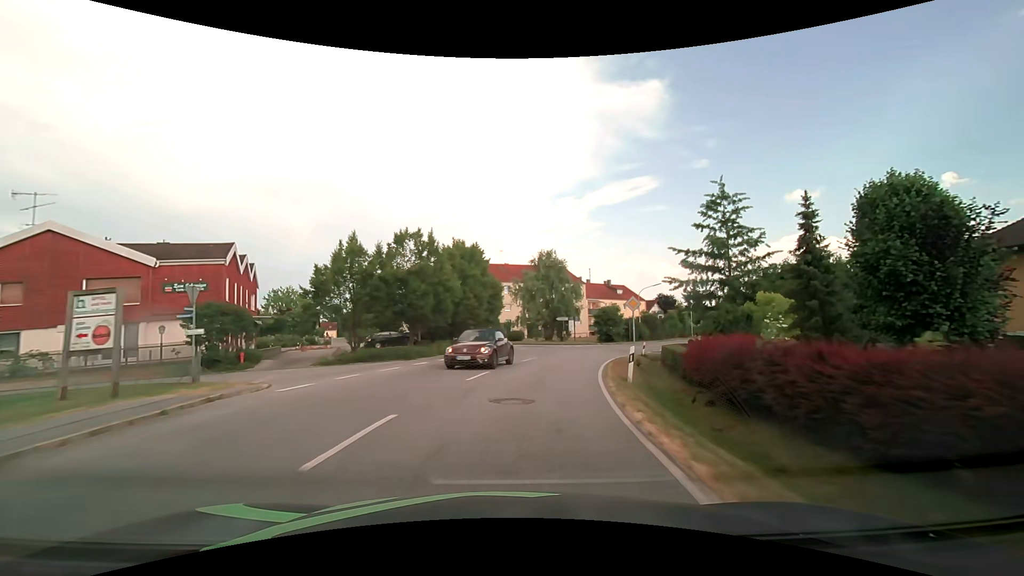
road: secondary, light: Day
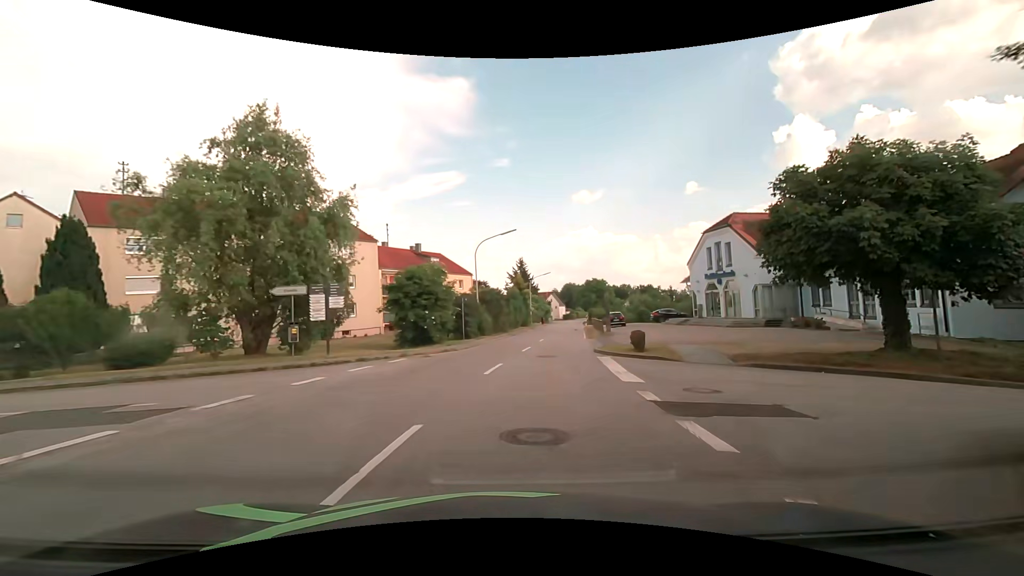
(+6.0, +35.8) m; +21°
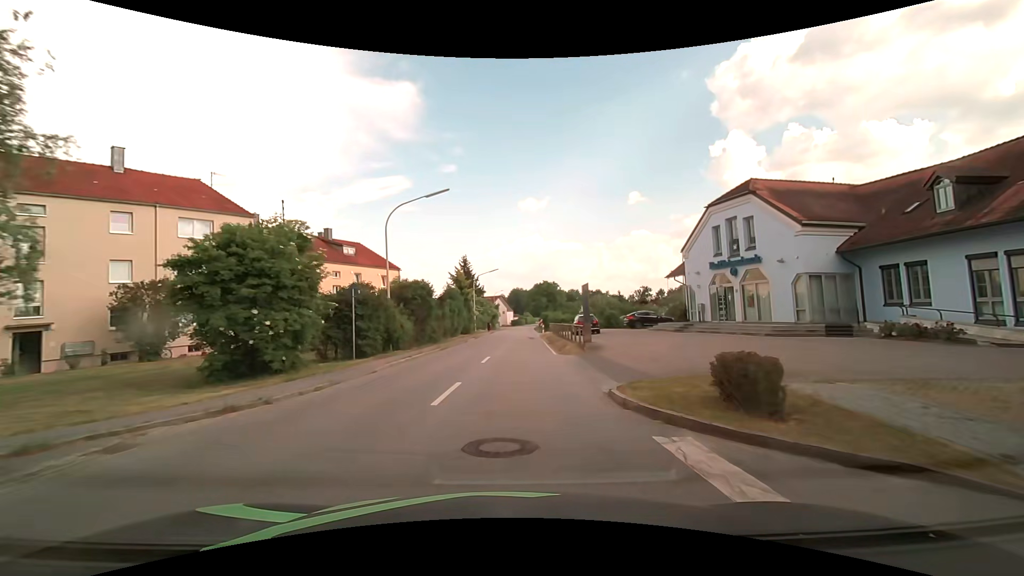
(+0.9, +13.1) m; +7°
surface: asphalt
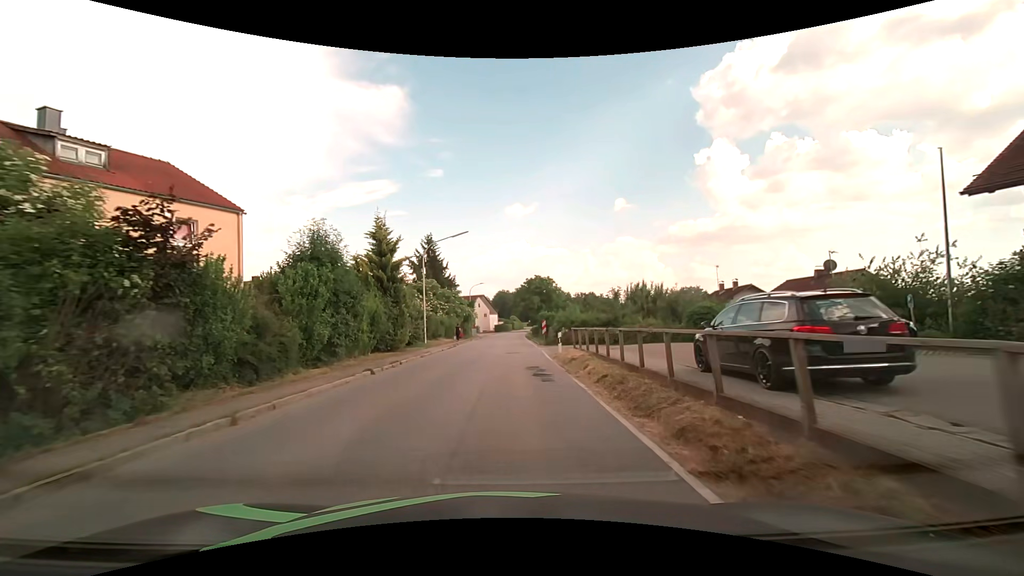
(+0.8, +28.6) m; +2°
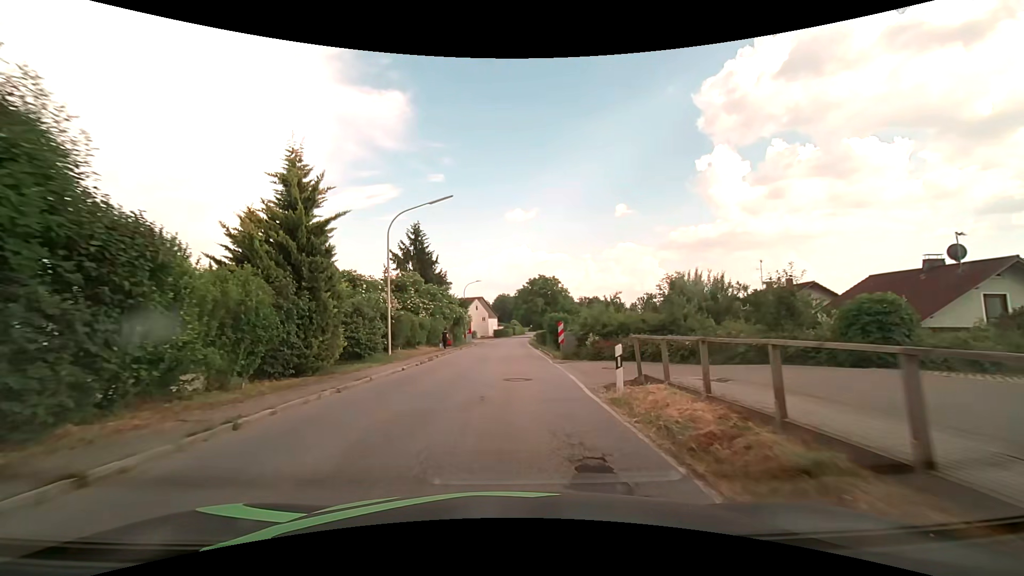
(0.0, +11.3) m; 0°
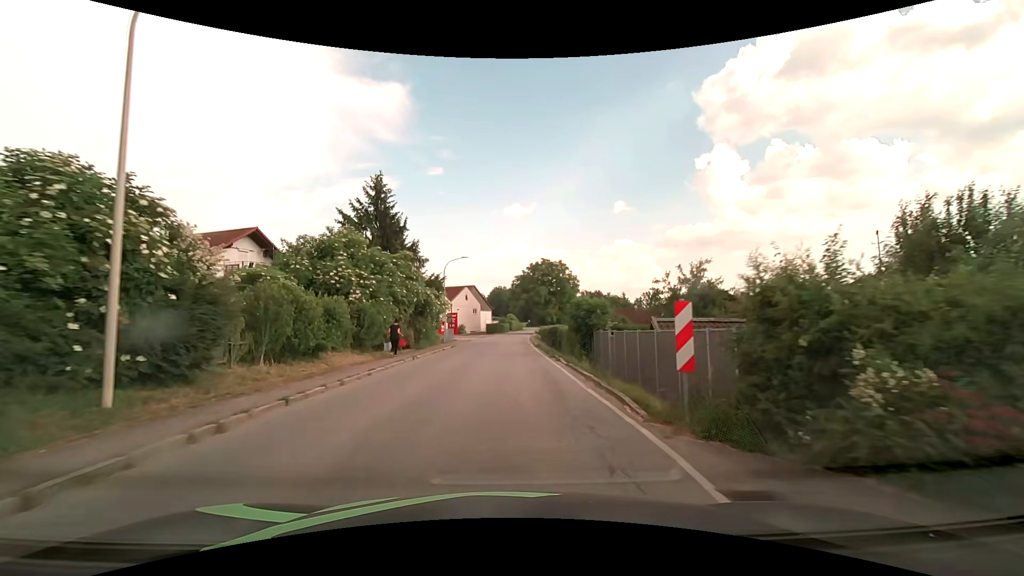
(+0.1, +17.8) m; +1°
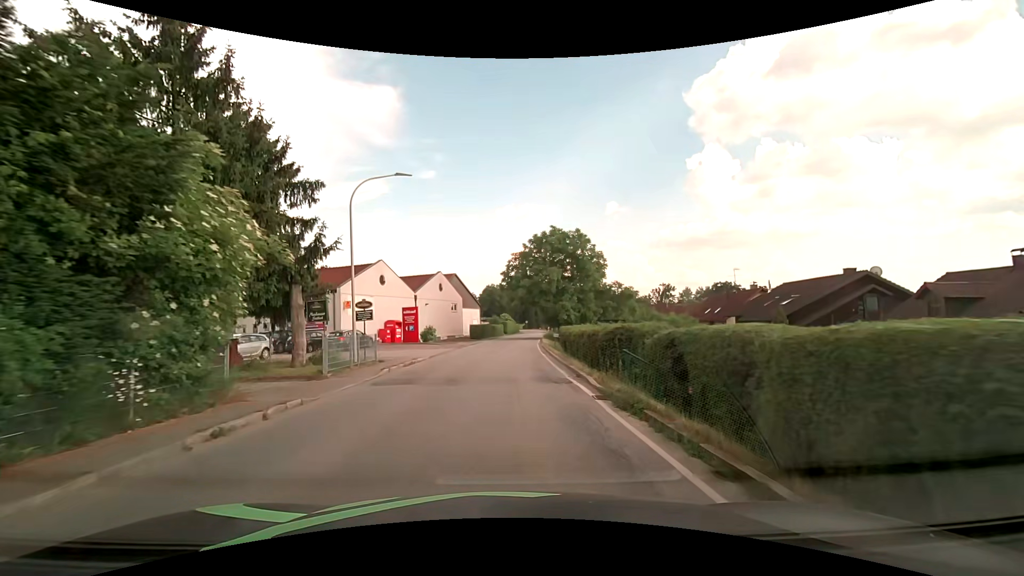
(-0.1, +27.1) m; 0°
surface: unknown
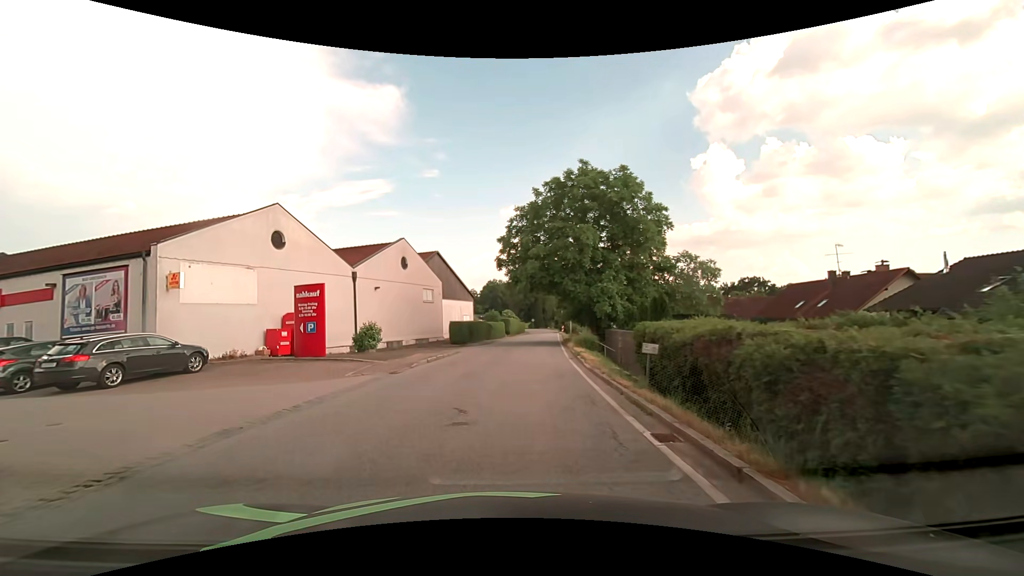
(+0.3, +21.2) m; 0°
